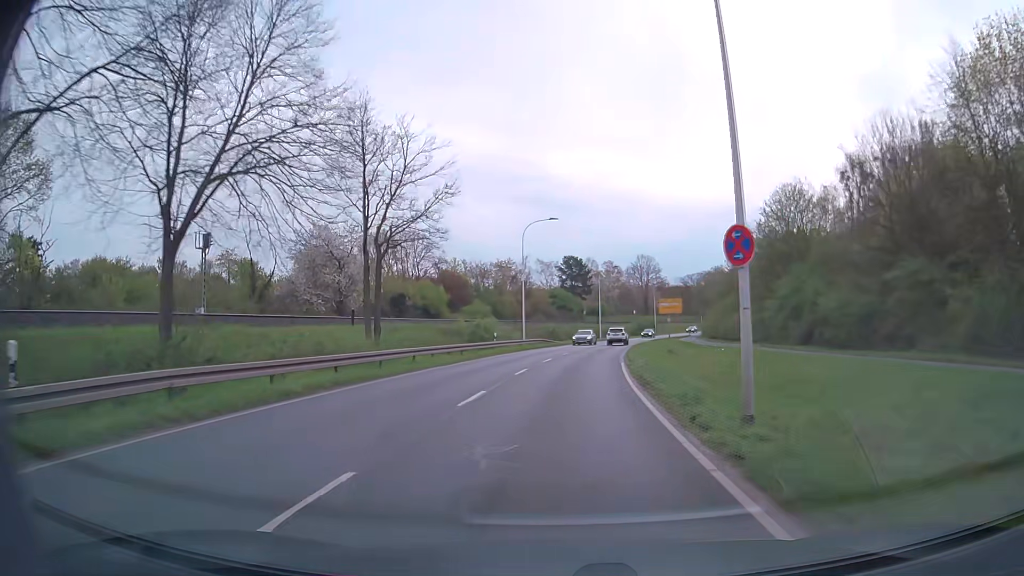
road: secondary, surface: asphalt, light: Day
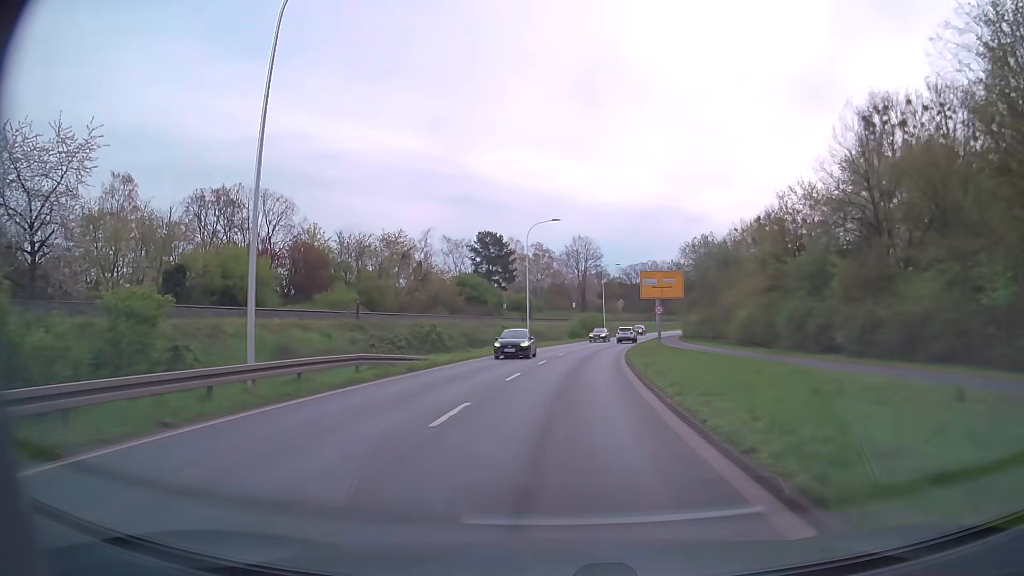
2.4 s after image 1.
(+2.2, +38.5) m; +6°
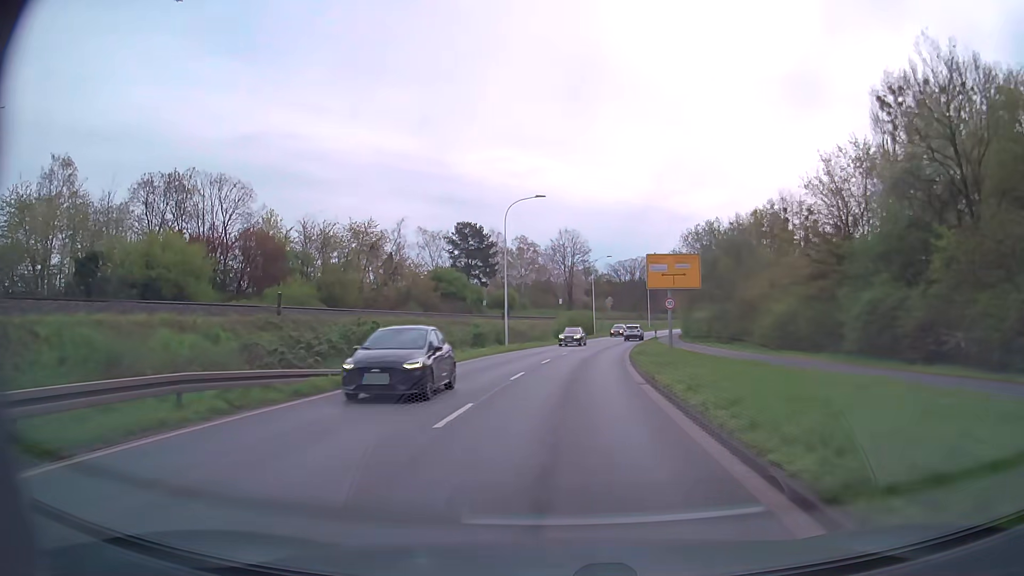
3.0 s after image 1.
(+0.1, +9.1) m; +1°
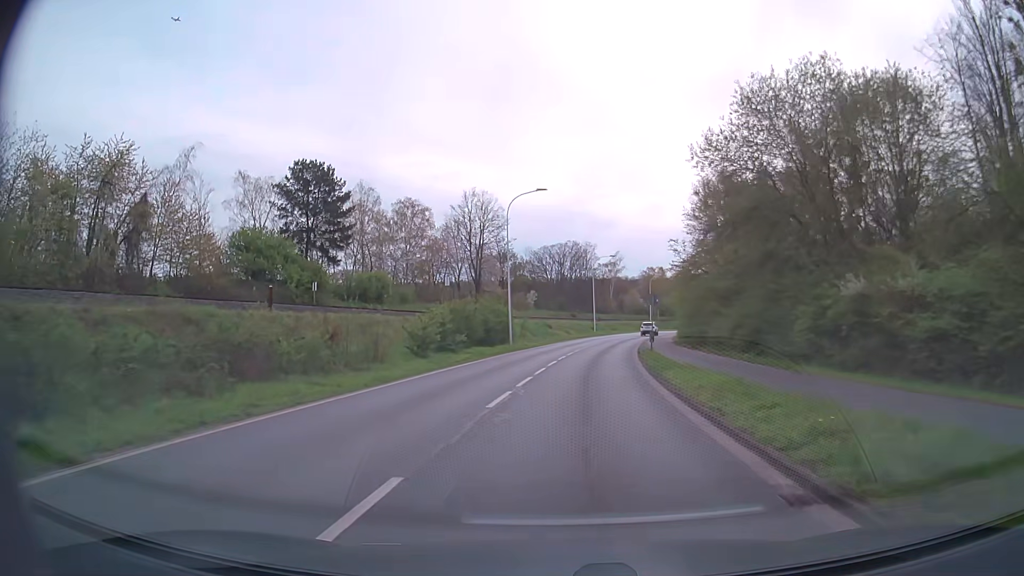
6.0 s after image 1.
(+2.5, +41.8) m; +7°
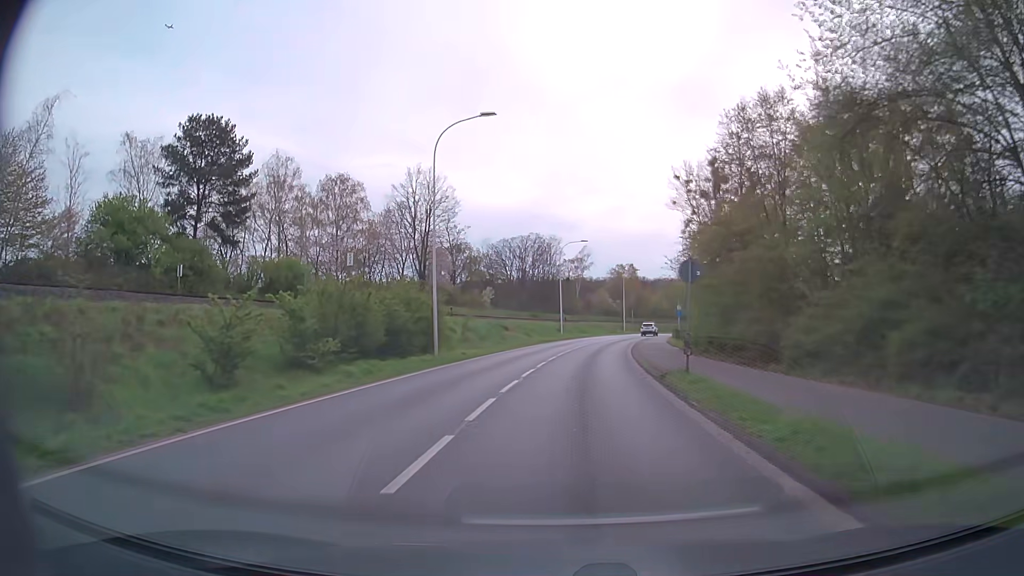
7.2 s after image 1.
(+0.3, +15.7) m; +3°
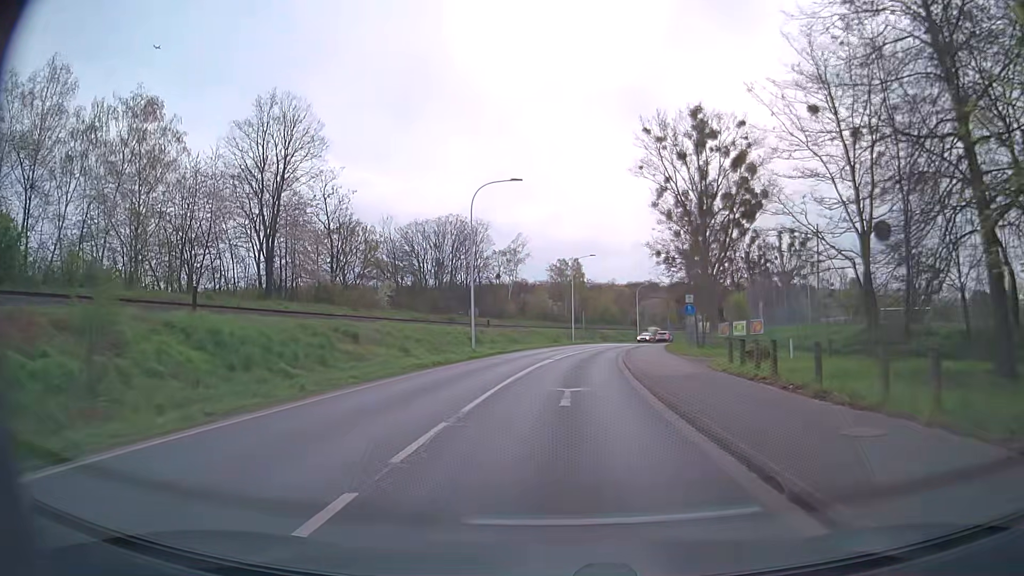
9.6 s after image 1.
(+1.4, +30.0) m; +5°
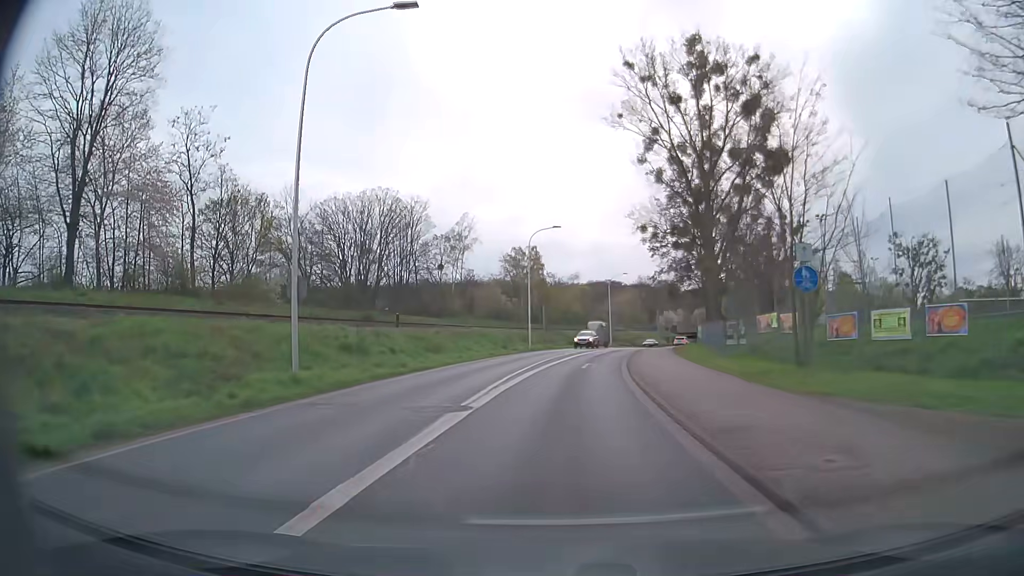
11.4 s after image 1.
(+0.7, +21.2) m; +4°
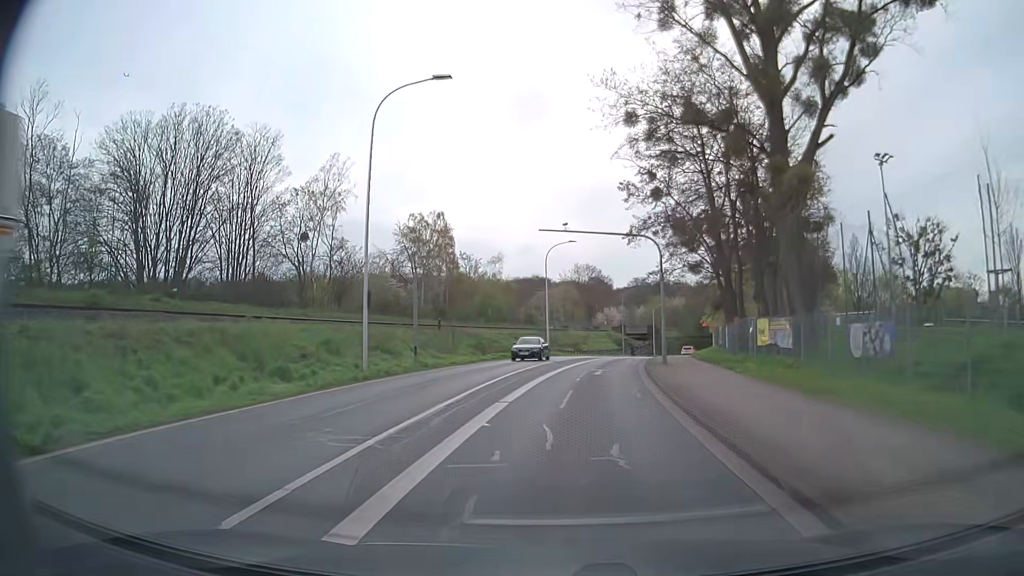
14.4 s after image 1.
(+1.5, +32.8) m; +5°
(0, +10) (+1, +20) (+2, +30) (+4, +40) (+6, +50) (+8, +59) (+11, +69) (+14, +78) (+17, +88) (+20, +97) m
